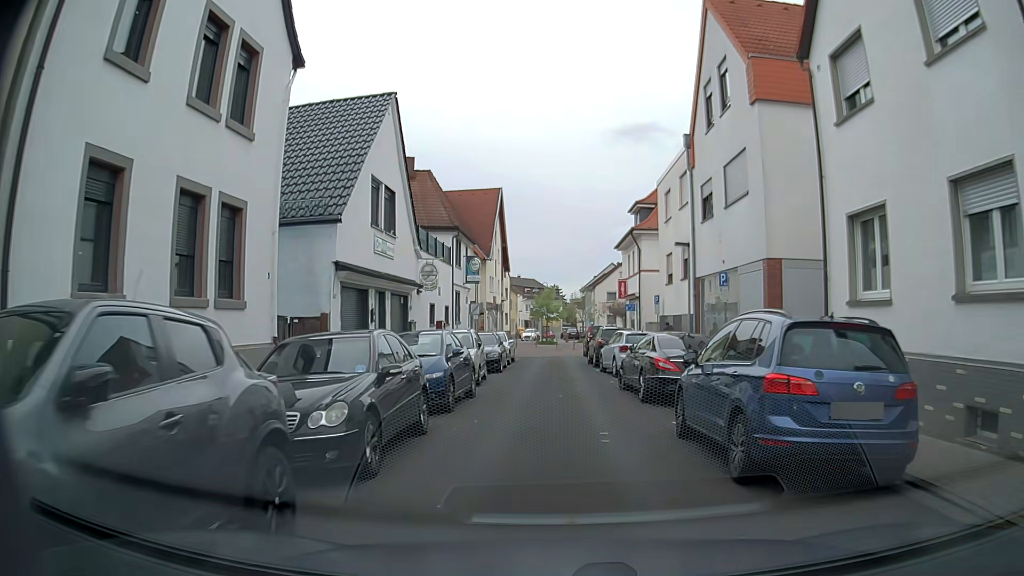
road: residential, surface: asphalt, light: Day
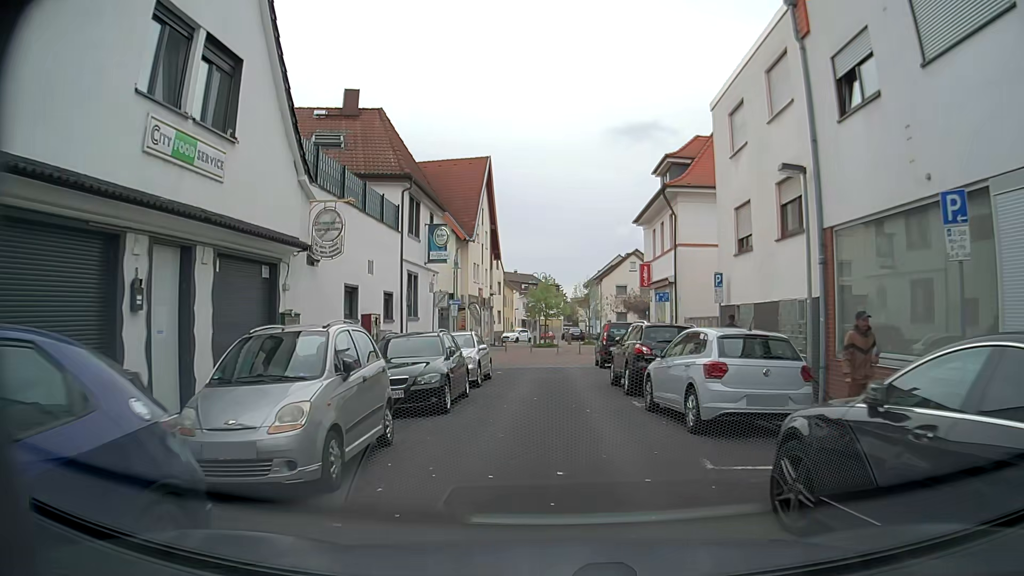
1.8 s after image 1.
(0.0, +11.7) m; +1°
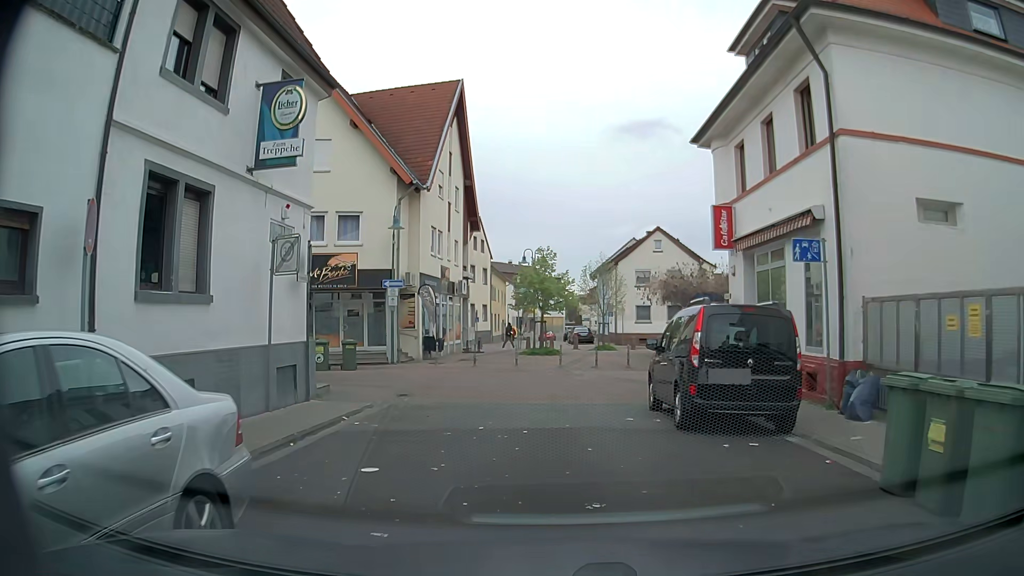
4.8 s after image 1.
(-0.2, +16.1) m; 0°
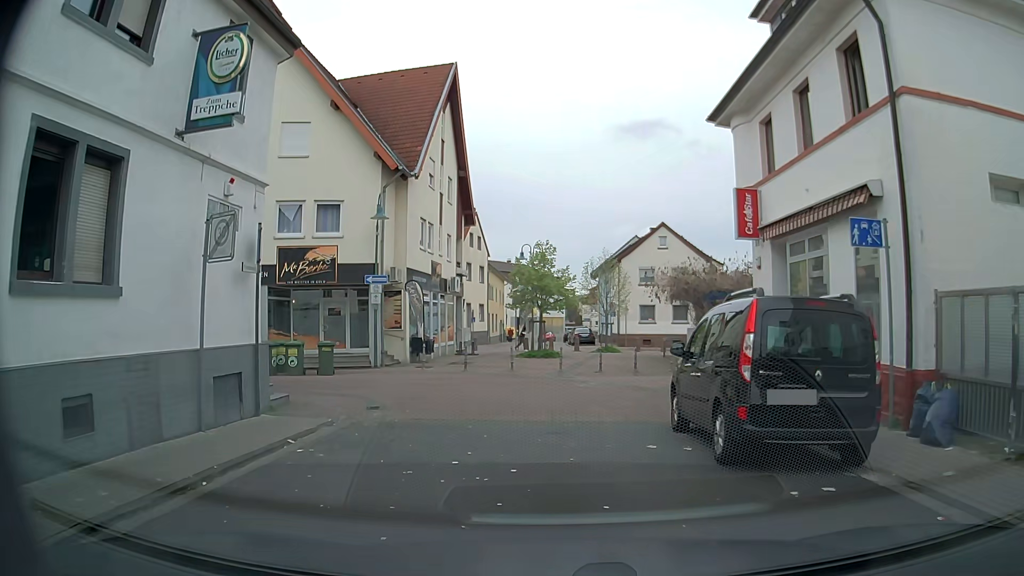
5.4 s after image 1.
(0.0, +2.4) m; -1°
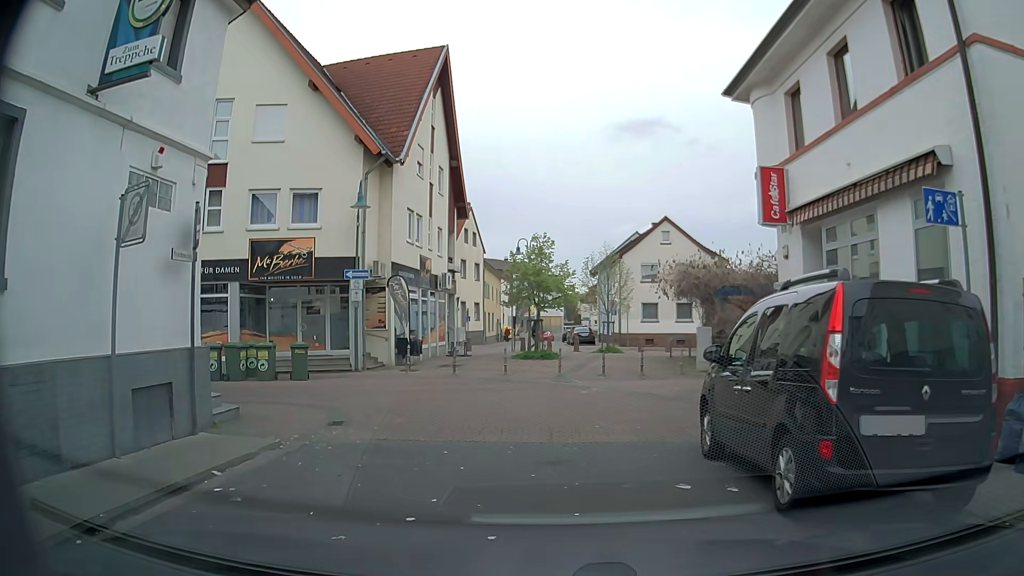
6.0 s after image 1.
(0.0, +2.1) m; +1°
